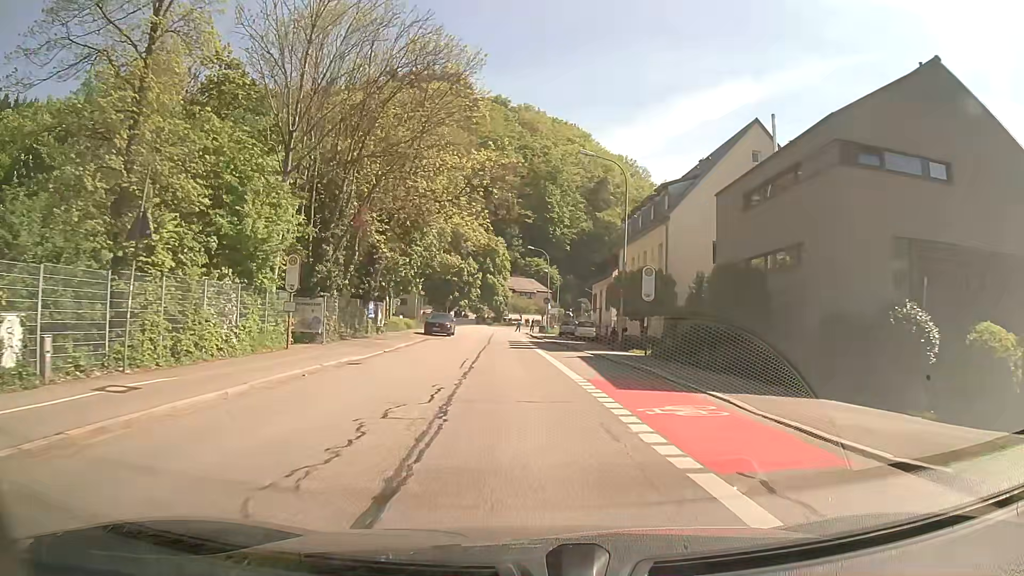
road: secondary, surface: asphalt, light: Day
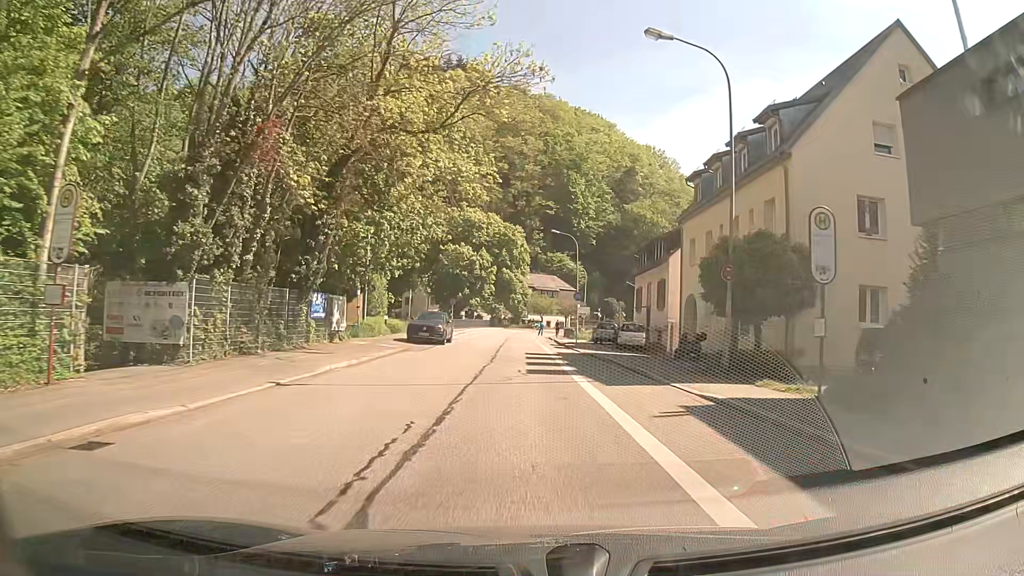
(-0.3, +14.3) m; -2°
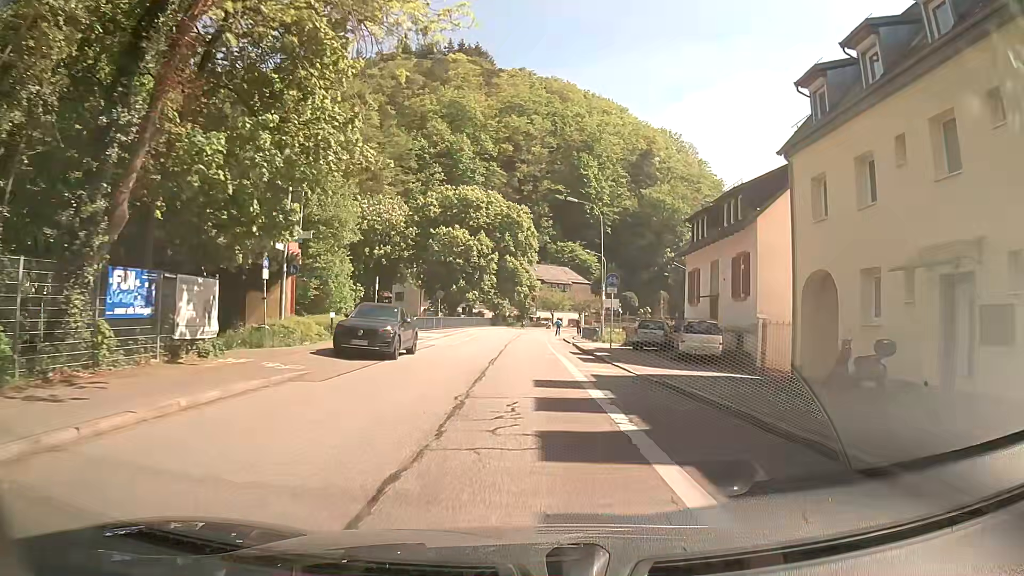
(-0.2, +14.2) m; -1°
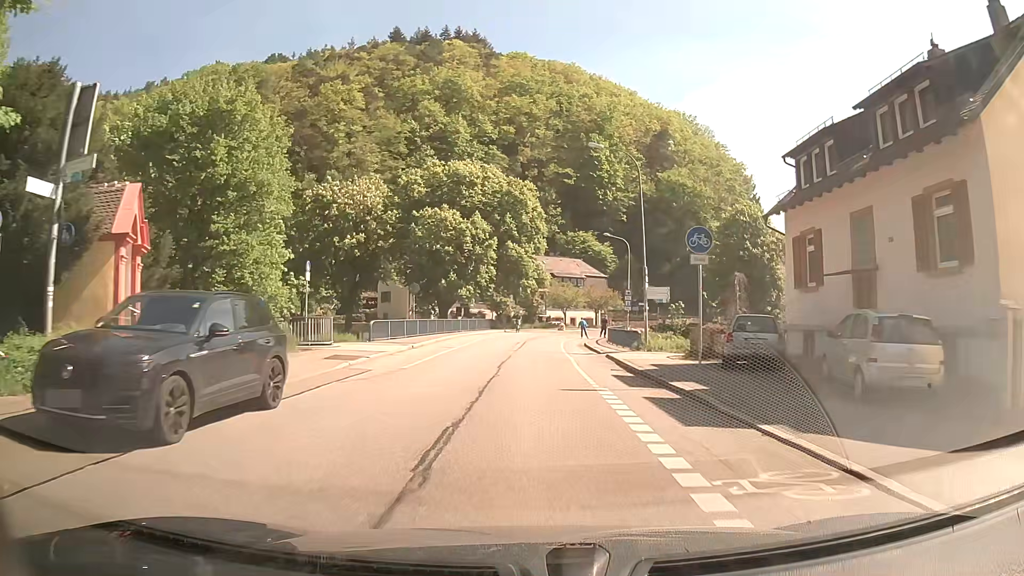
(-0.1, +13.7) m; -1°
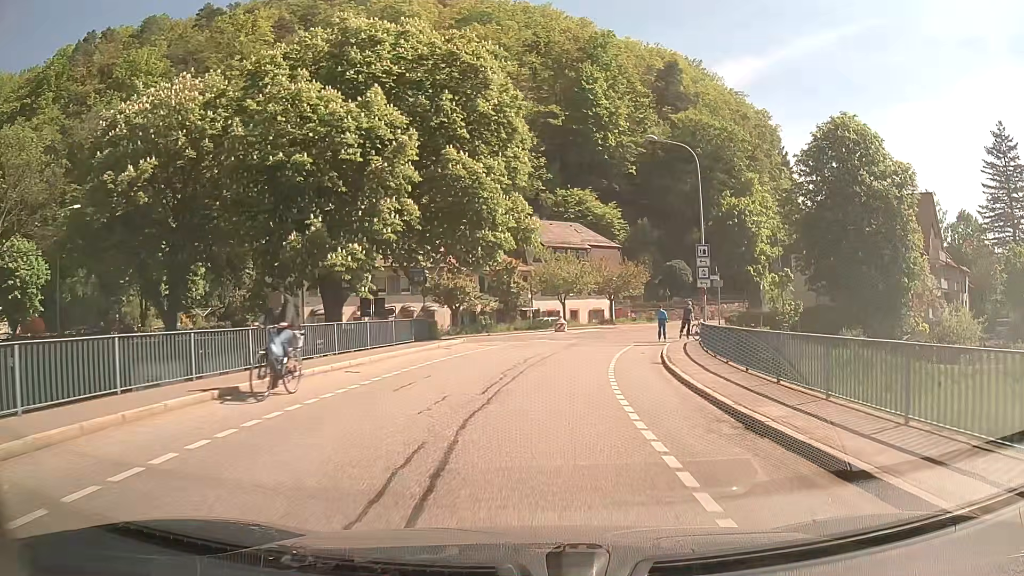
(+0.5, +31.6) m; +2°
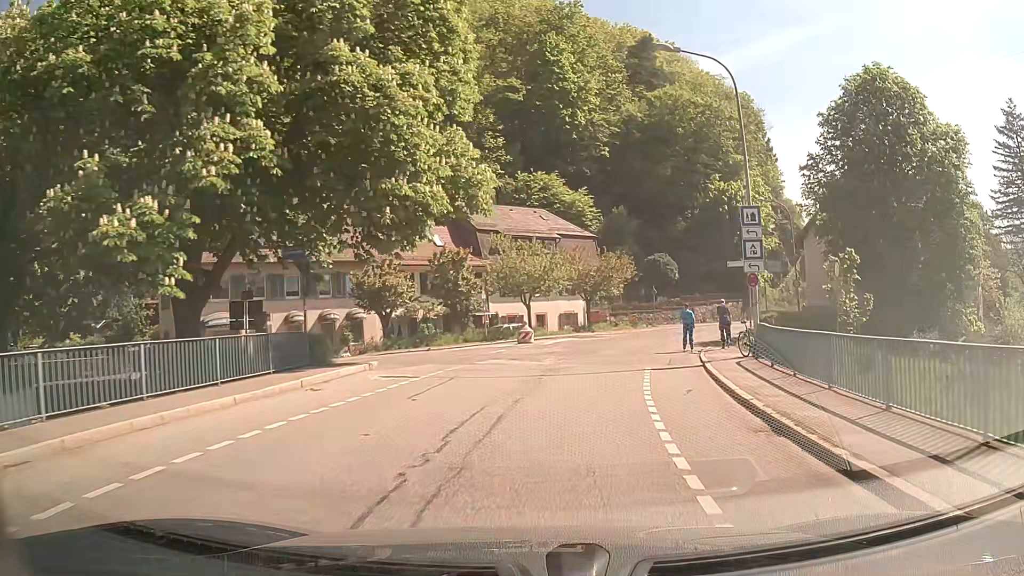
(+0.2, +11.3) m; +3°
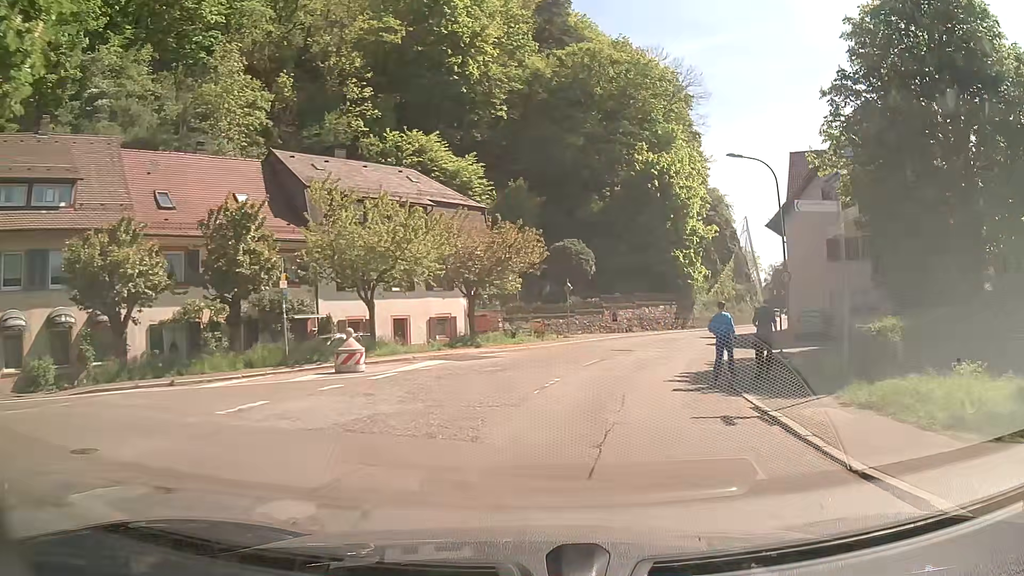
(+1.2, +15.9) m; +10°
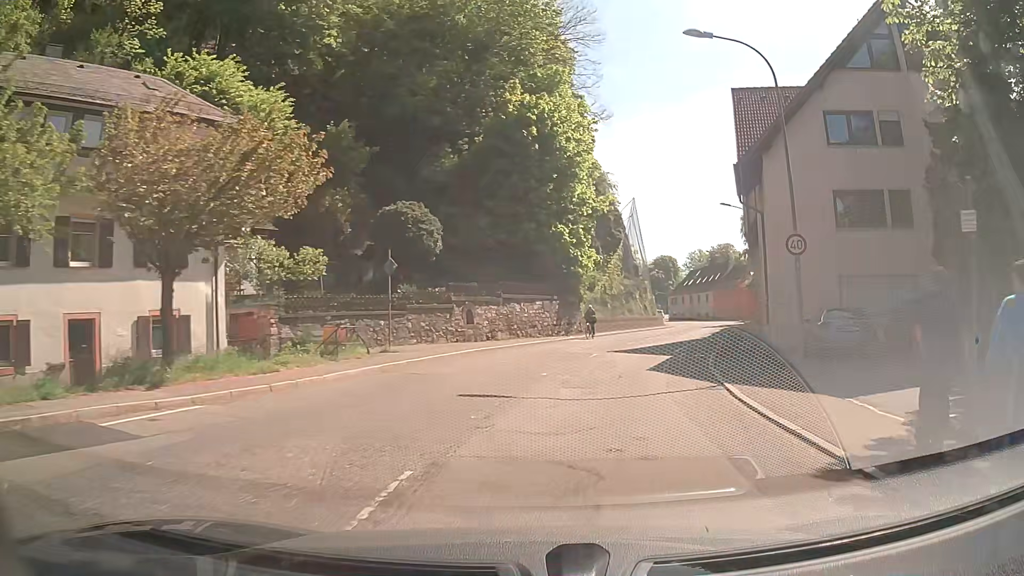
(+1.5, +15.5) m; +11°
(+1, +10) (+3, +20) (+6, +29) (+9, +39) (+13, +48) (+17, +57) (+20, +67) (+23, +76) (+24, +86) (+24, +96) m
